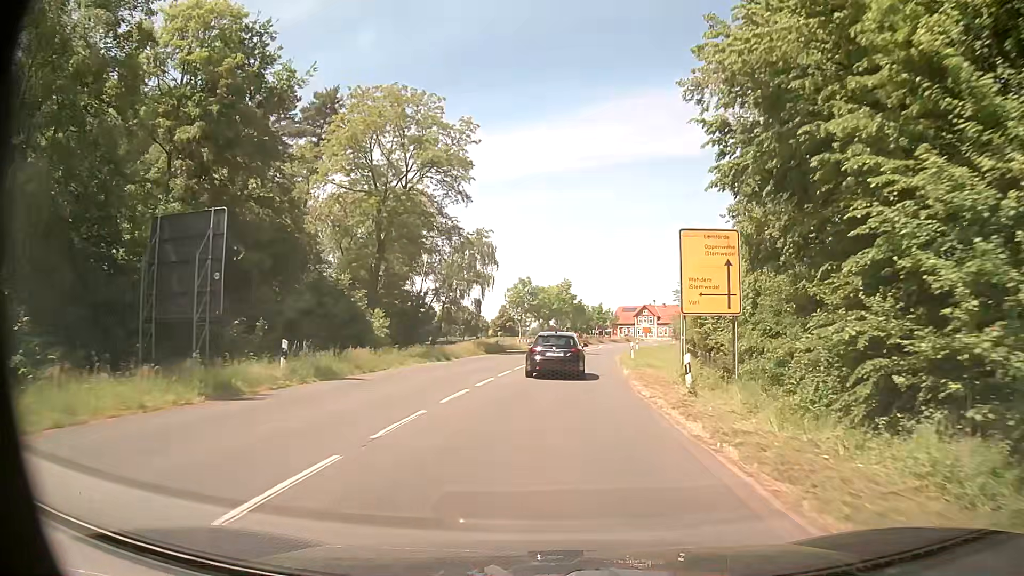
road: secondary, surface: asphalt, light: Day
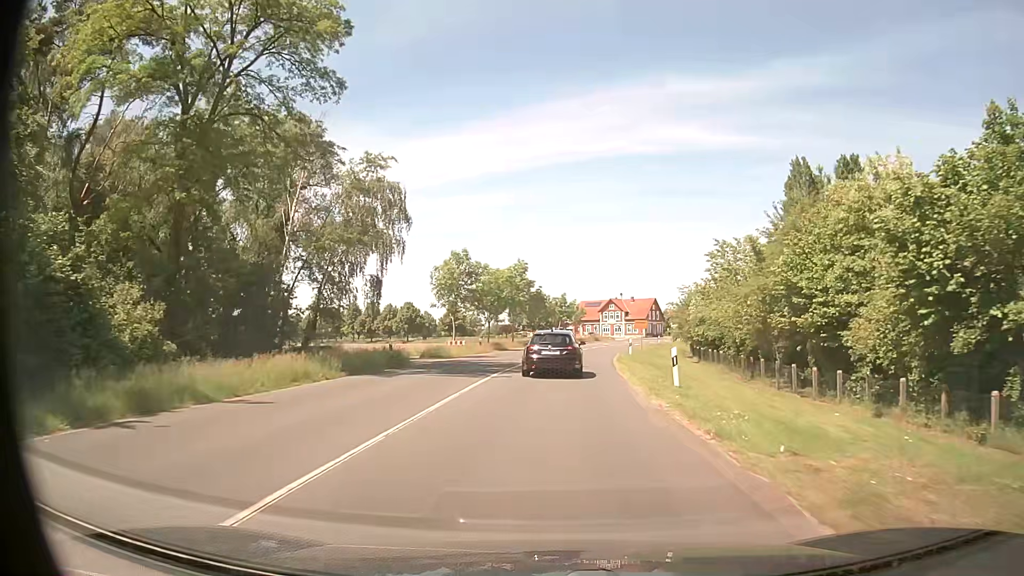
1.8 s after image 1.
(+0.7, +23.8) m; +4°
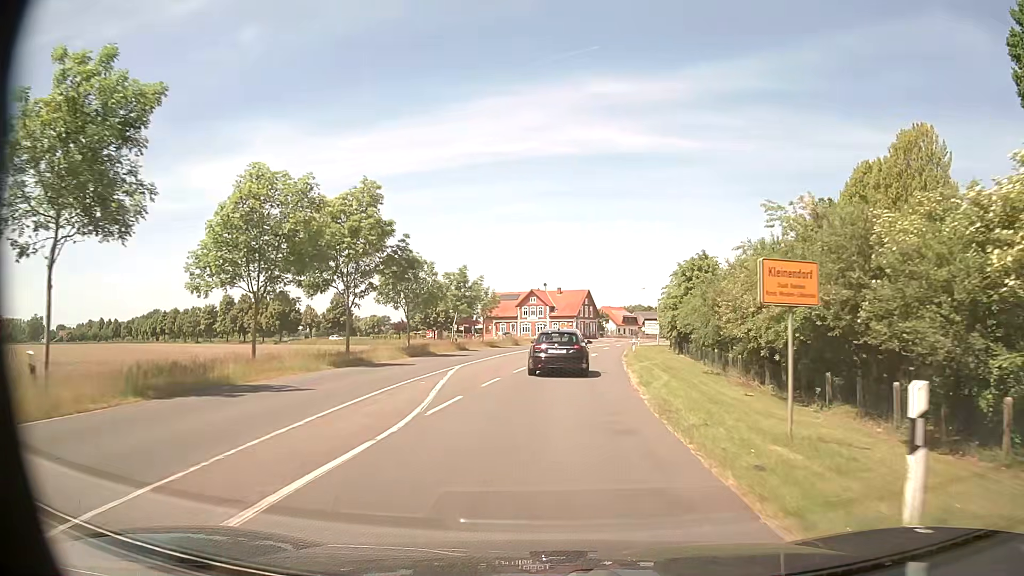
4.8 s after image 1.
(+2.0, +39.6) m; +7°
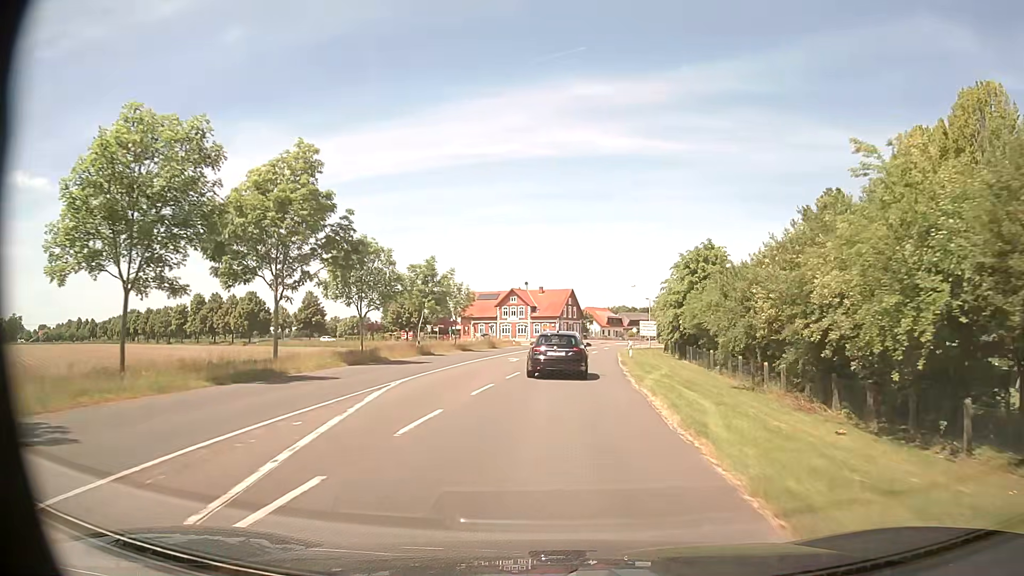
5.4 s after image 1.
(+0.1, +7.9) m; +1°
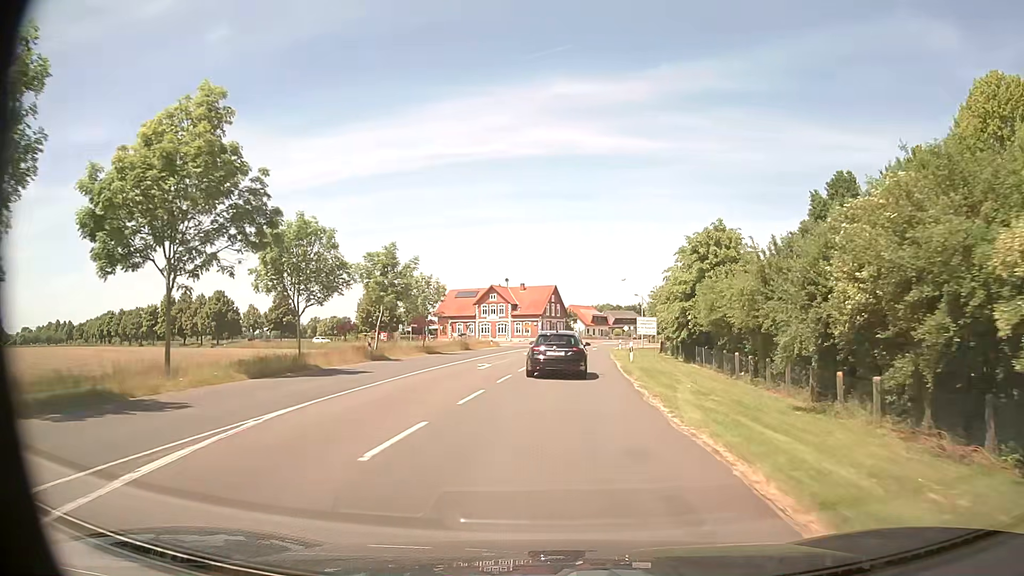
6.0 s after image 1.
(+0.1, +7.9) m; +2°
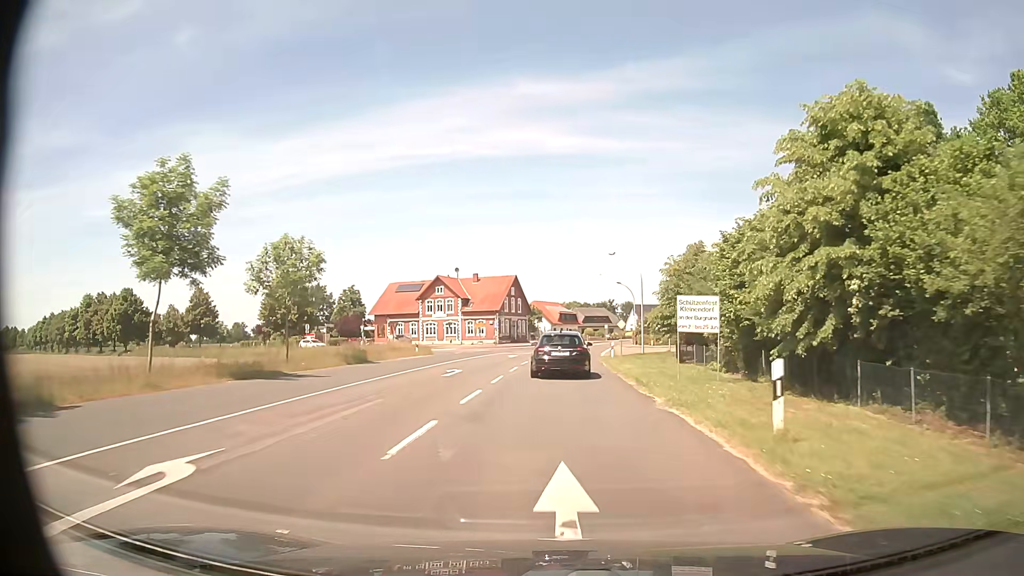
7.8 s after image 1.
(+0.7, +23.5) m; +3°
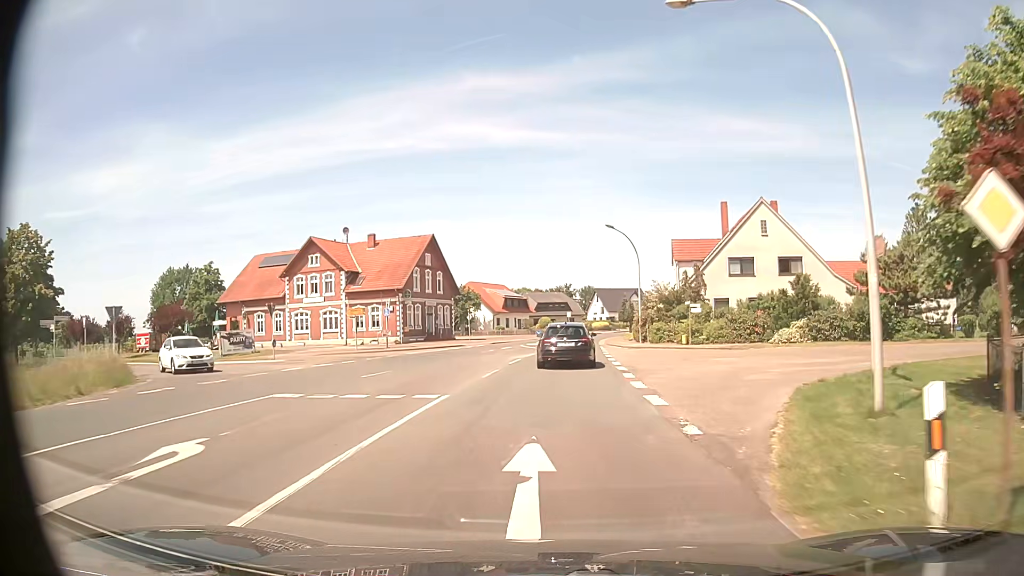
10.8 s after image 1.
(+1.2, +39.0) m; +4°
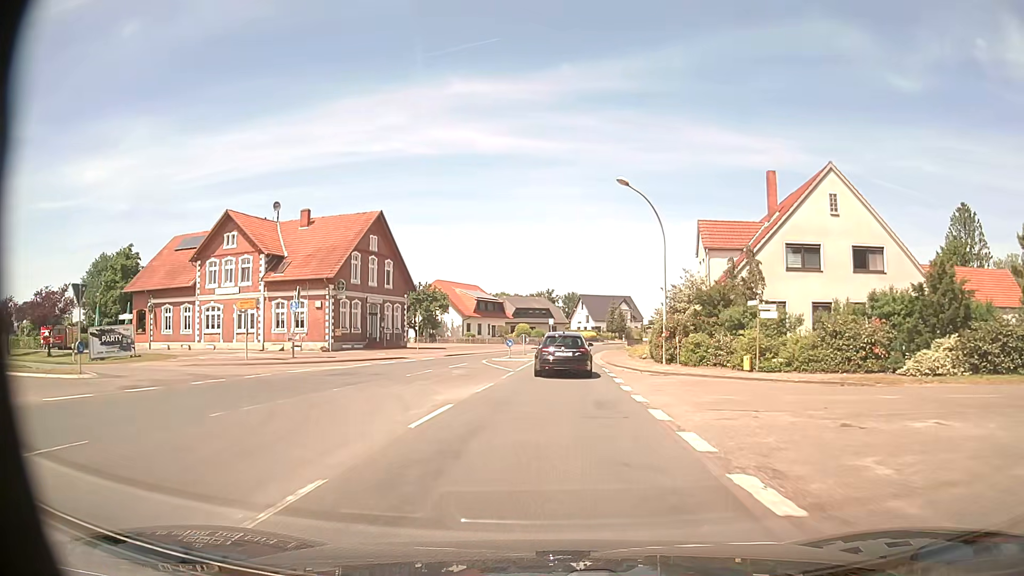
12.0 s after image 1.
(+0.2, +15.6) m; +1°
